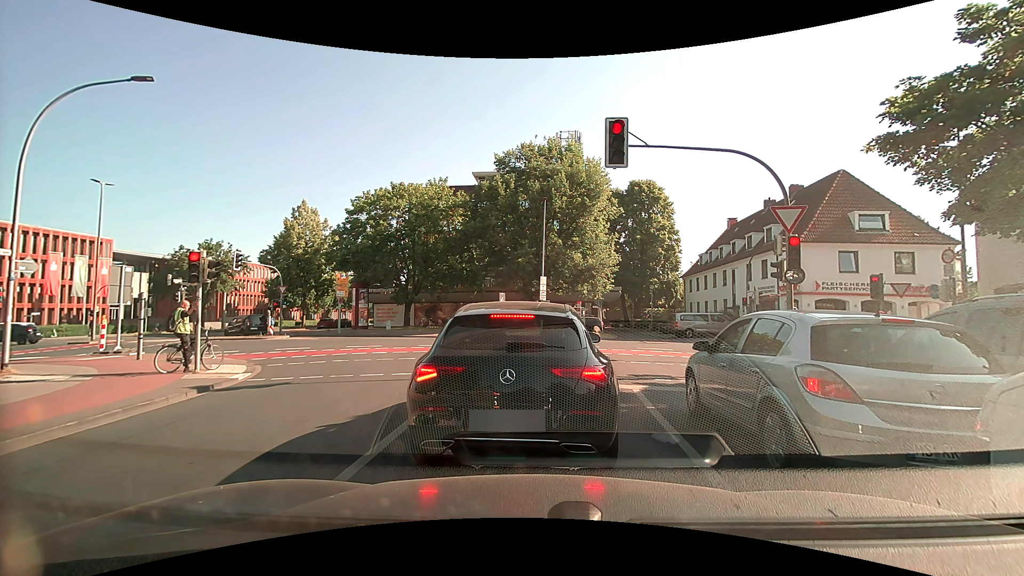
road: secondary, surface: asphalt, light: Day
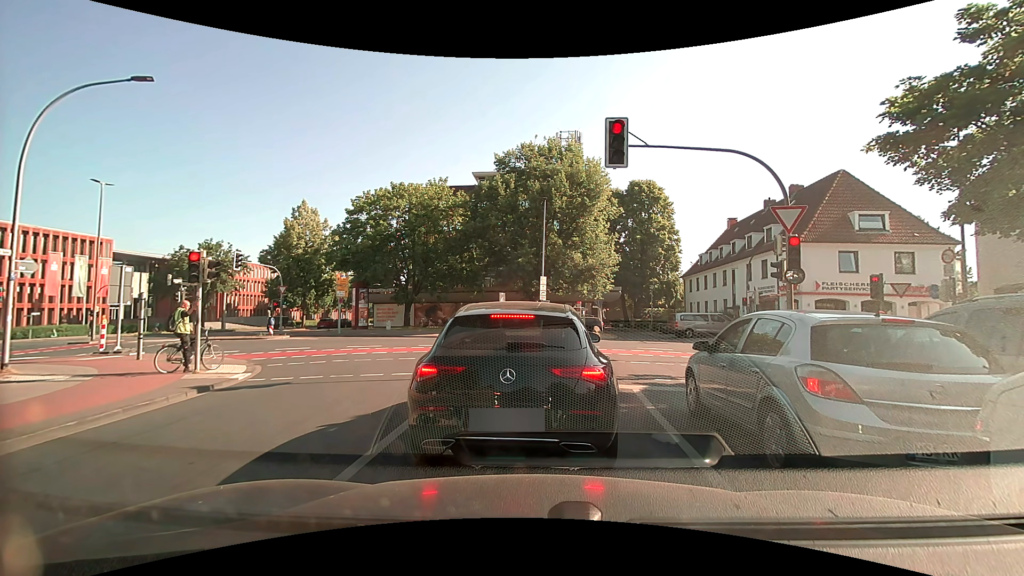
(0.0, 0.0) m; 0°
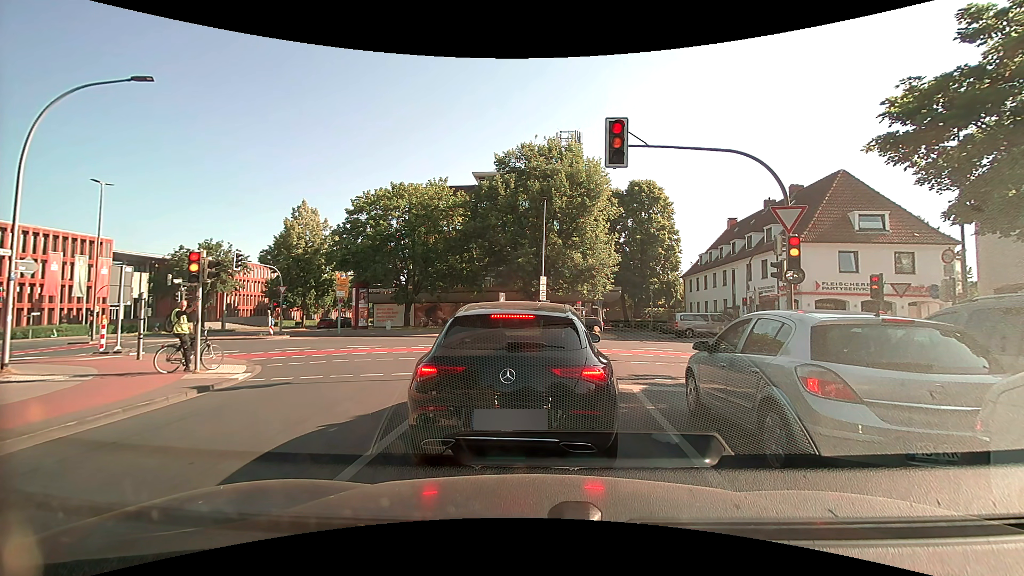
(0.0, 0.0) m; 0°
